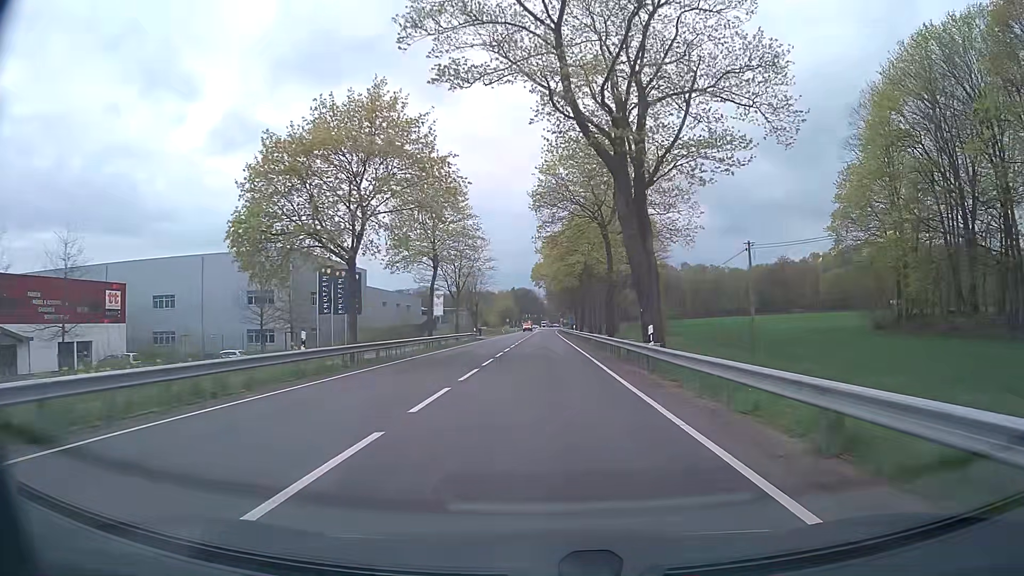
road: primary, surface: asphalt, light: Day
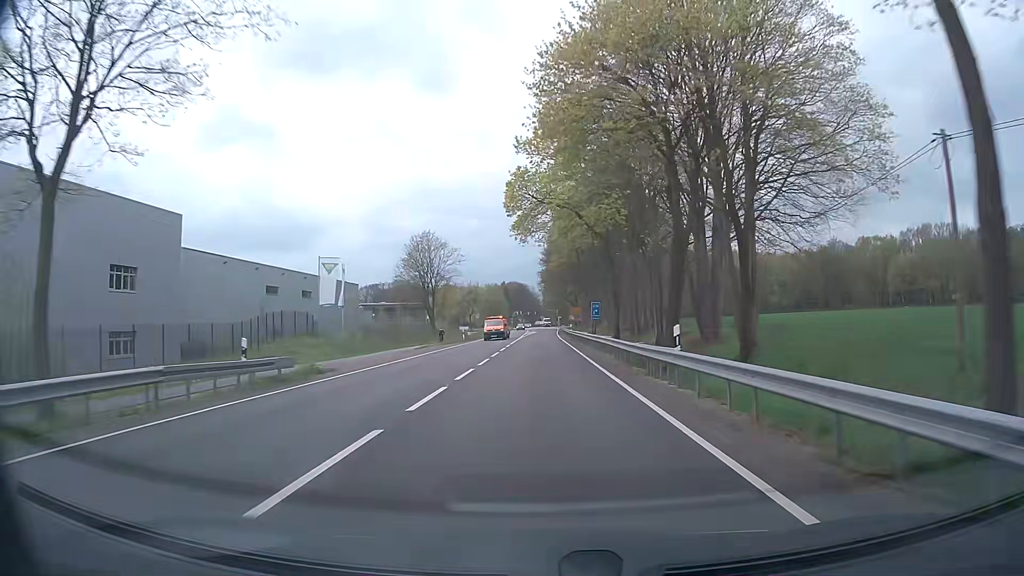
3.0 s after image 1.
(+0.3, +53.8) m; 0°
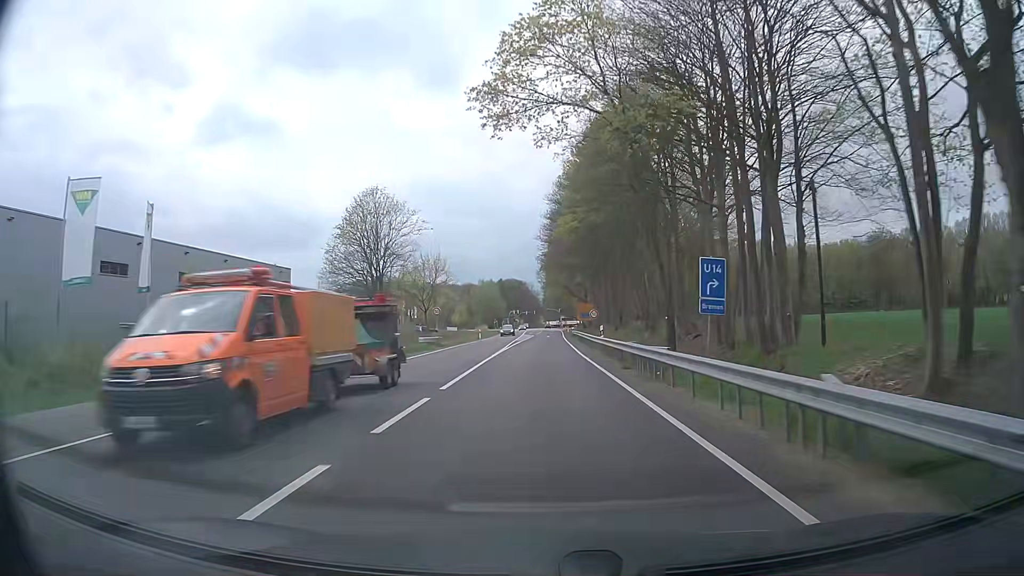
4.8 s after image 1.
(-0.1, +32.2) m; 0°
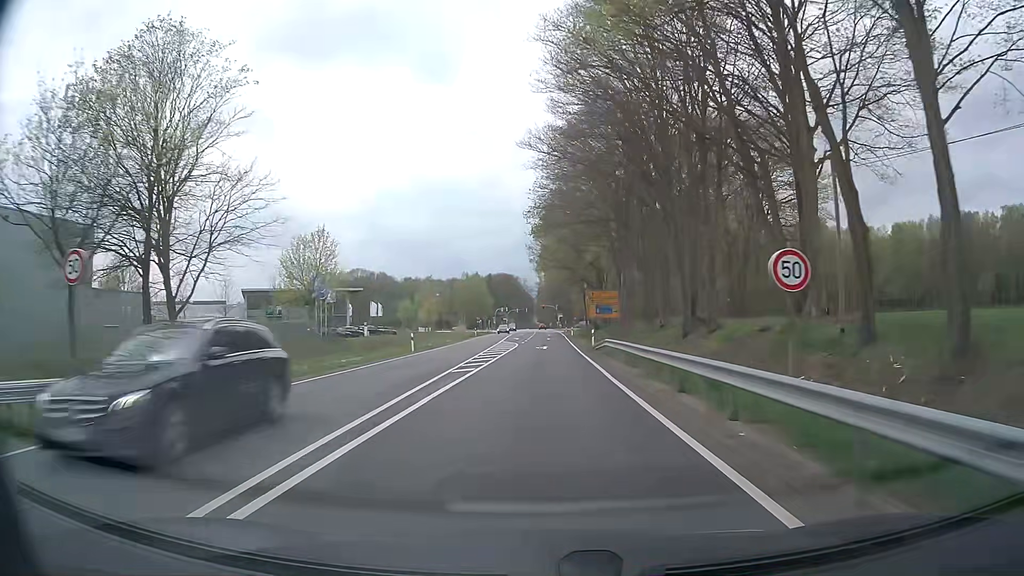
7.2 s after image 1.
(+0.2, +39.7) m; +1°
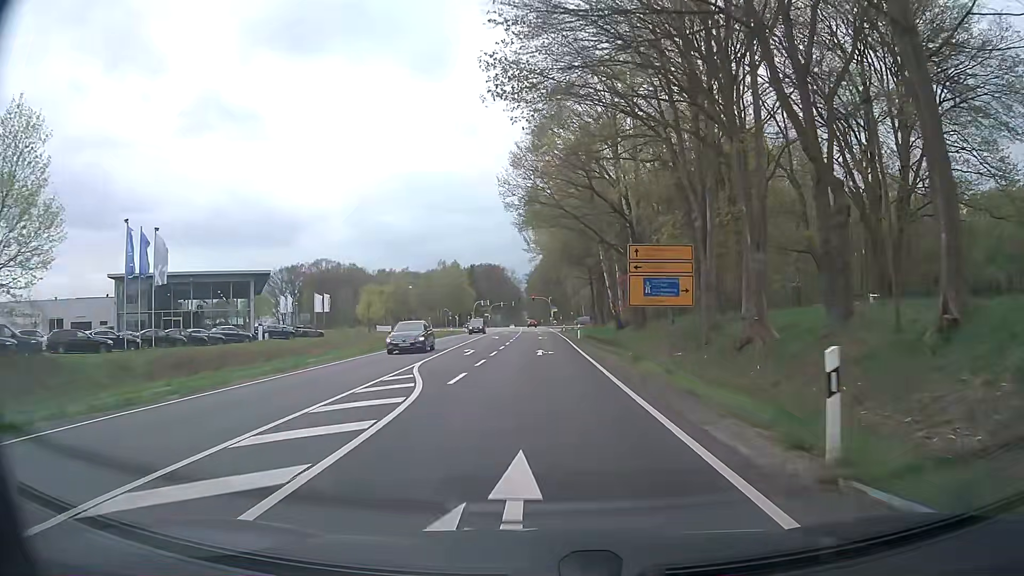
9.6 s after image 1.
(+0.3, +36.2) m; +1°
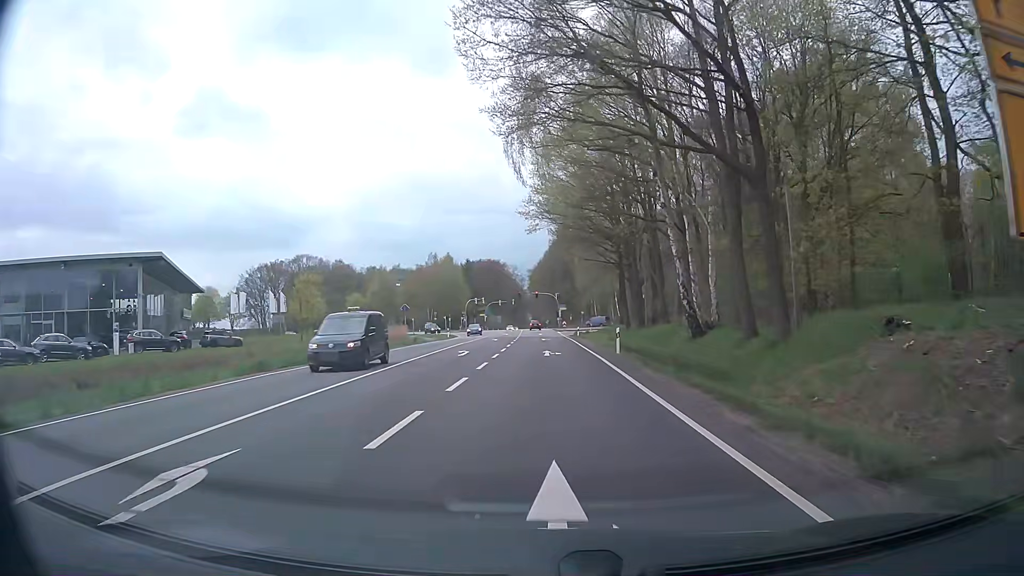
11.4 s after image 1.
(-0.3, +25.5) m; -1°
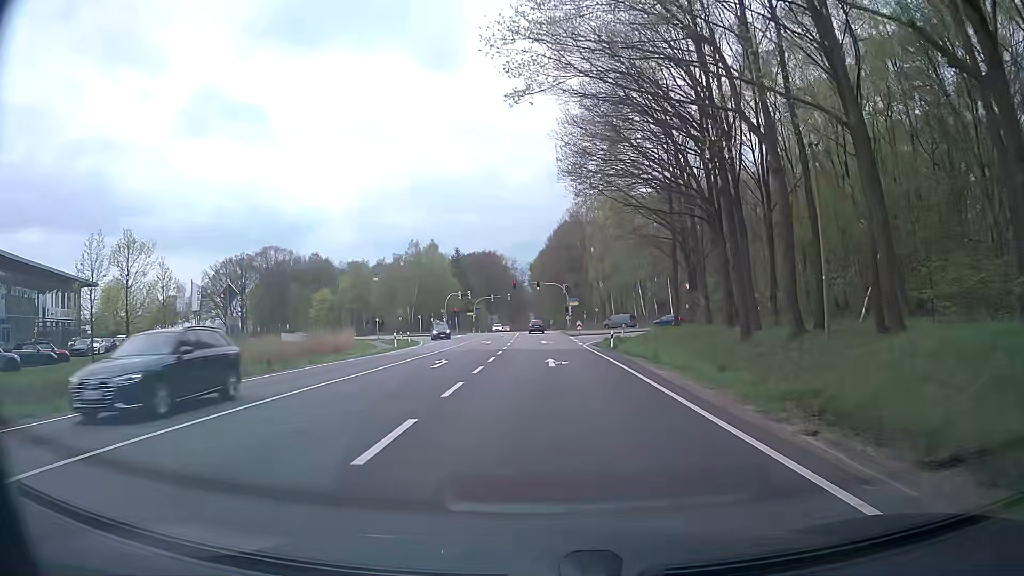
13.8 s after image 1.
(0.0, +30.4) m; -1°
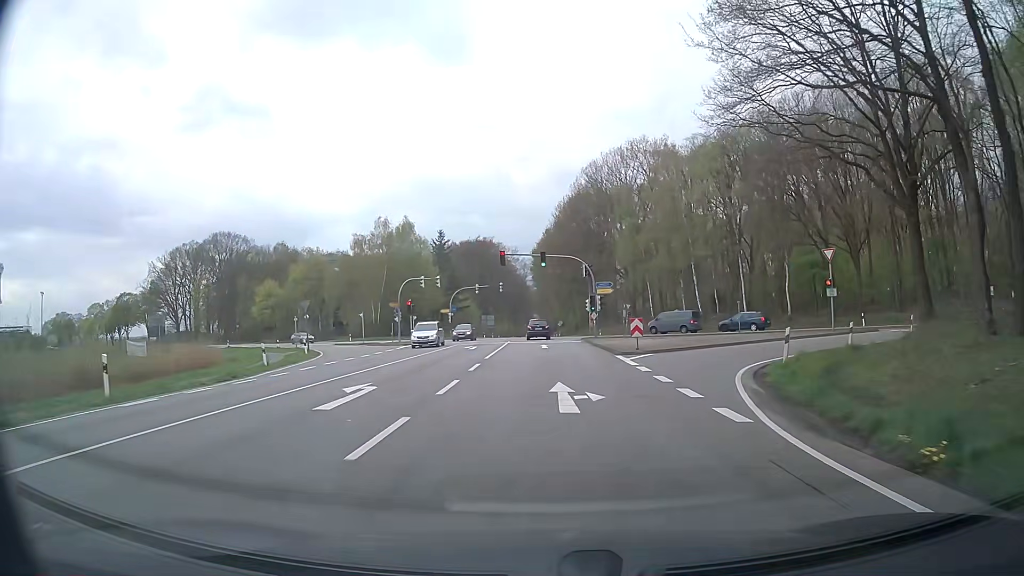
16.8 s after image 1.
(0.0, +35.9) m; 0°
(0, +10) (0, +20) (0, +30) (-1, +40) (-1, +50) (-1, +60) (-1, +70) (-1, +80) (-1, +90) (-1, +100) m
